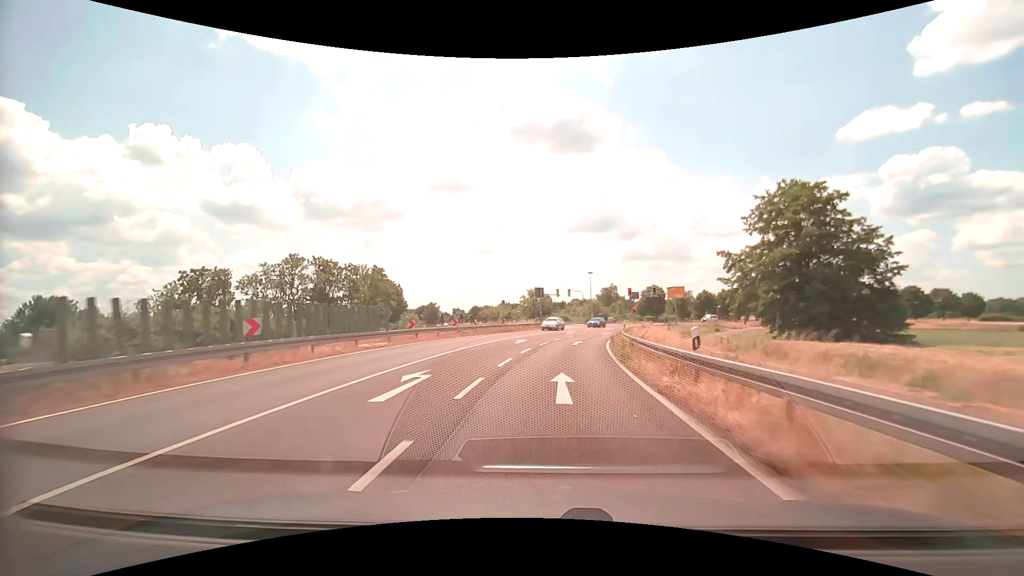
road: primary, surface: asphalt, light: Day
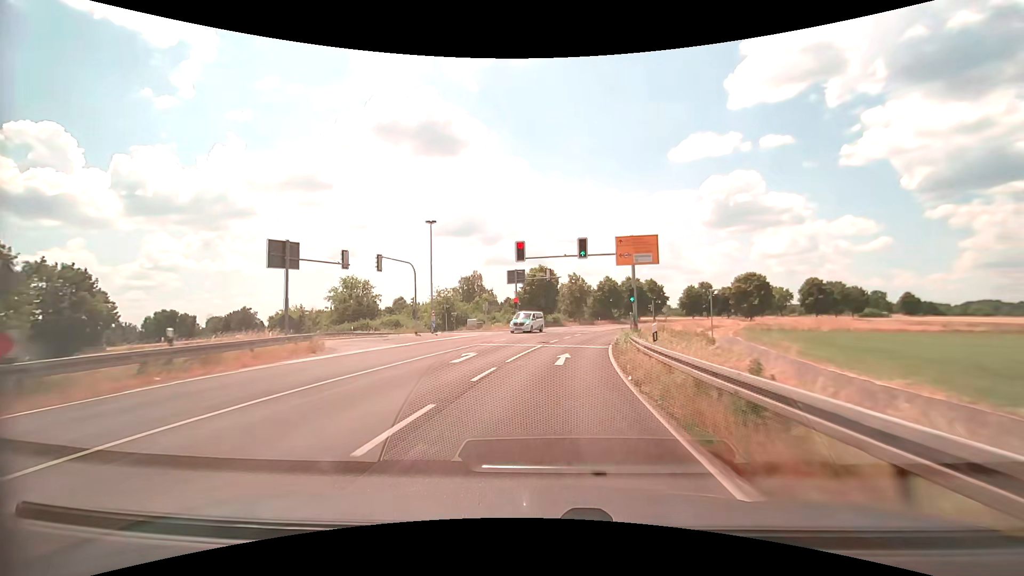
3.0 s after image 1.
(+6.2, +50.7) m; +15°
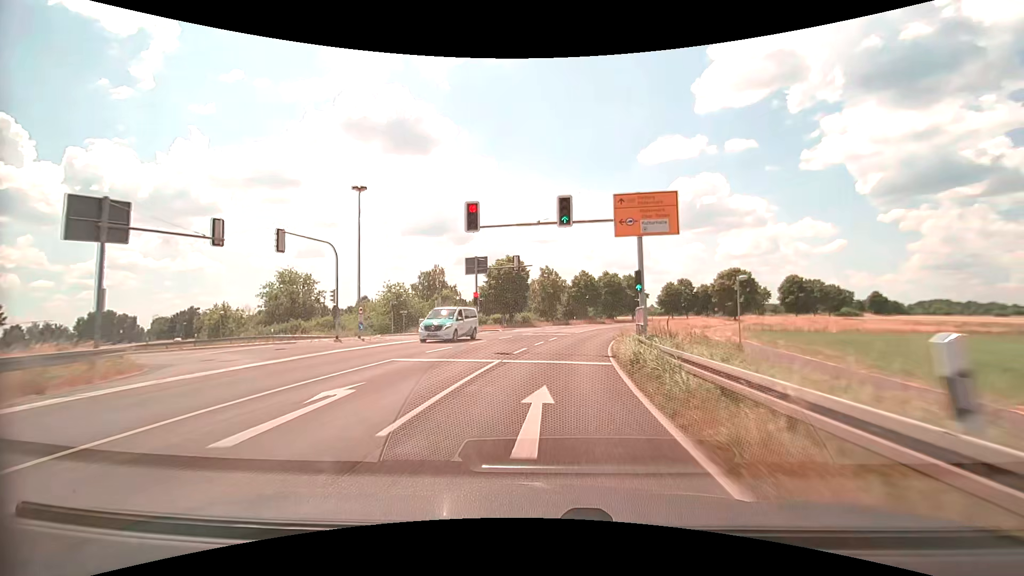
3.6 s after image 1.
(+0.3, +10.5) m; +3°
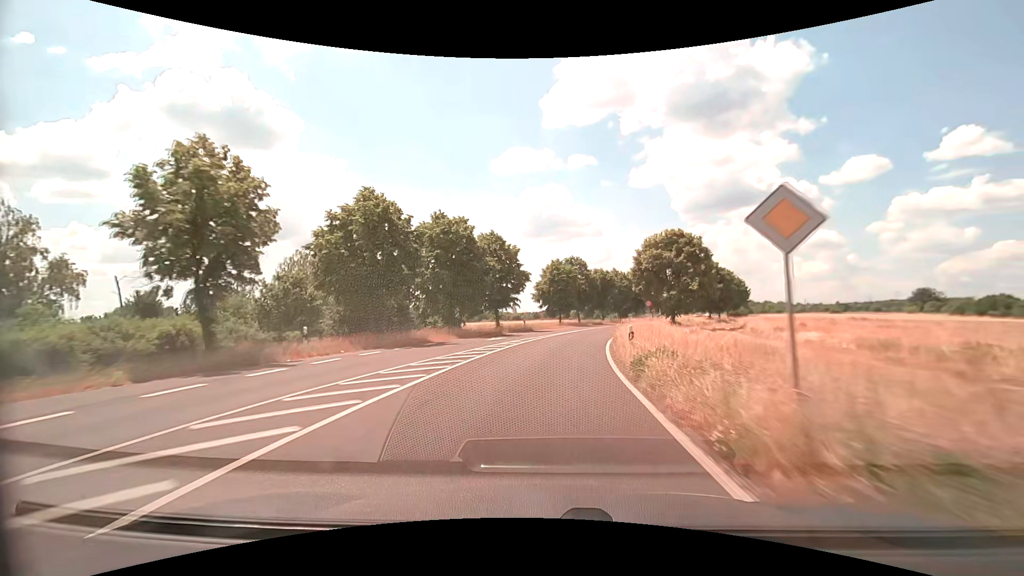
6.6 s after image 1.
(+7.9, +53.0) m; +17°
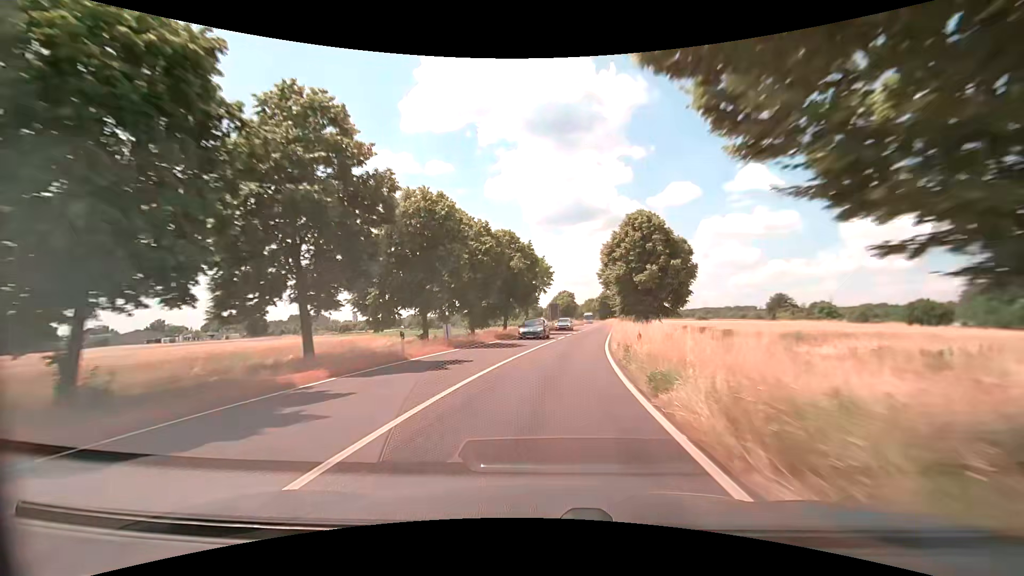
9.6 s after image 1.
(+8.0, +54.2) m; +16°
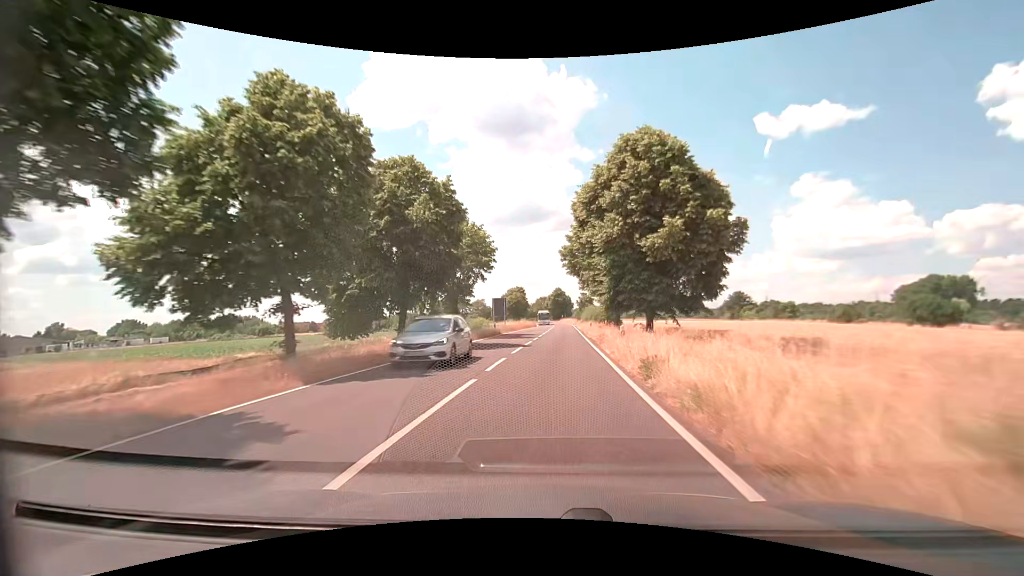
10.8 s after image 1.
(+1.3, +21.7) m; +7°
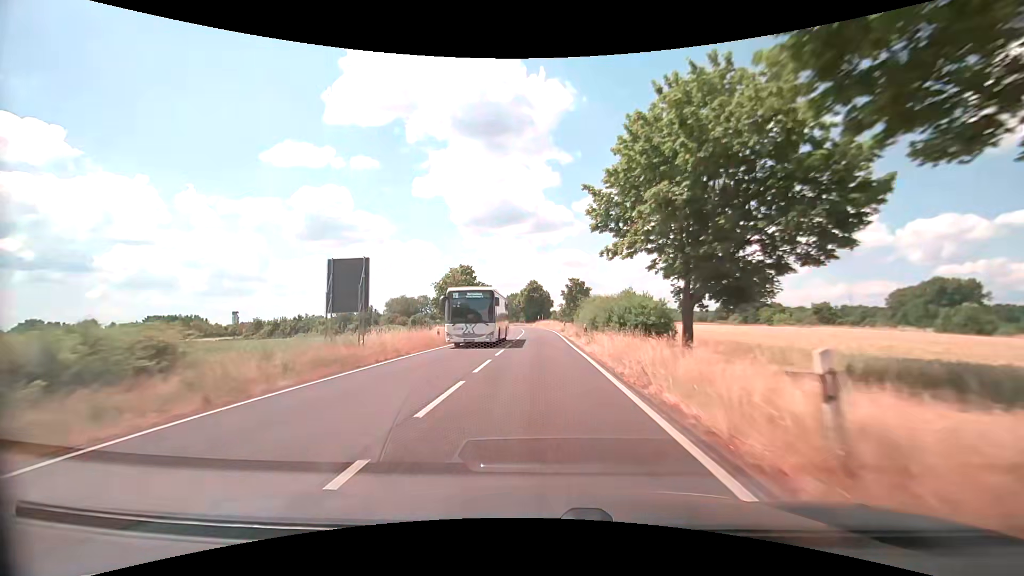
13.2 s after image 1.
(+1.1, +42.1) m; +2°
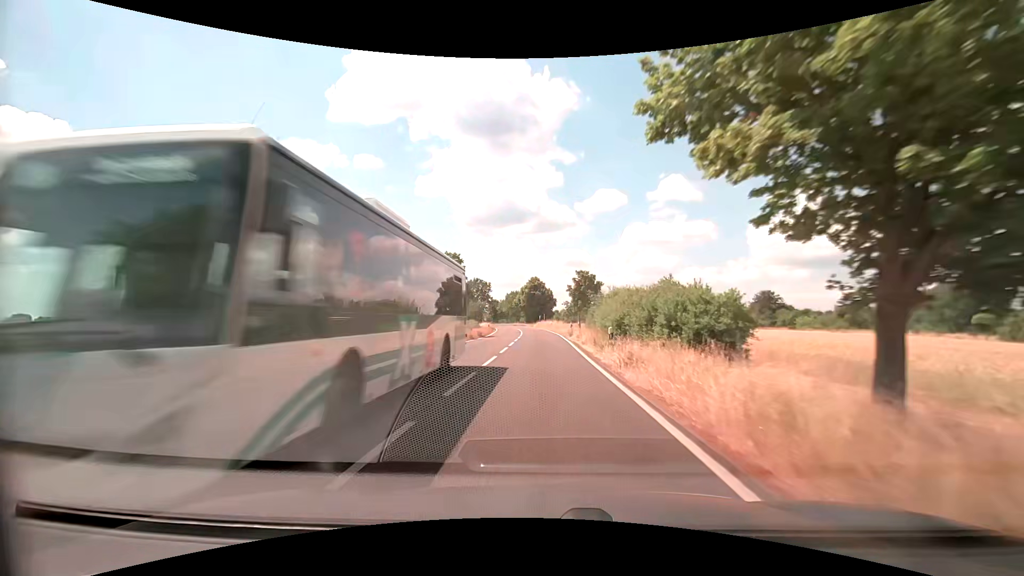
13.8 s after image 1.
(0.0, +10.2) m; 0°
(0, +10) (0, +20) (0, +30) (0, +40) (0, +50) (-1, +60) (-1, +70) (-2, +80) (-3, +90) (-4, +100) m
